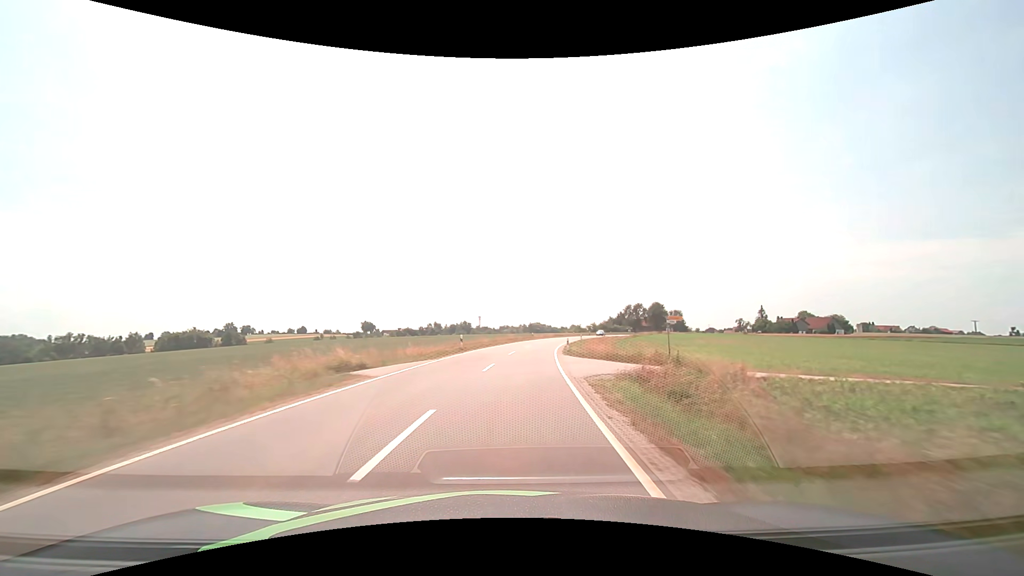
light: Day
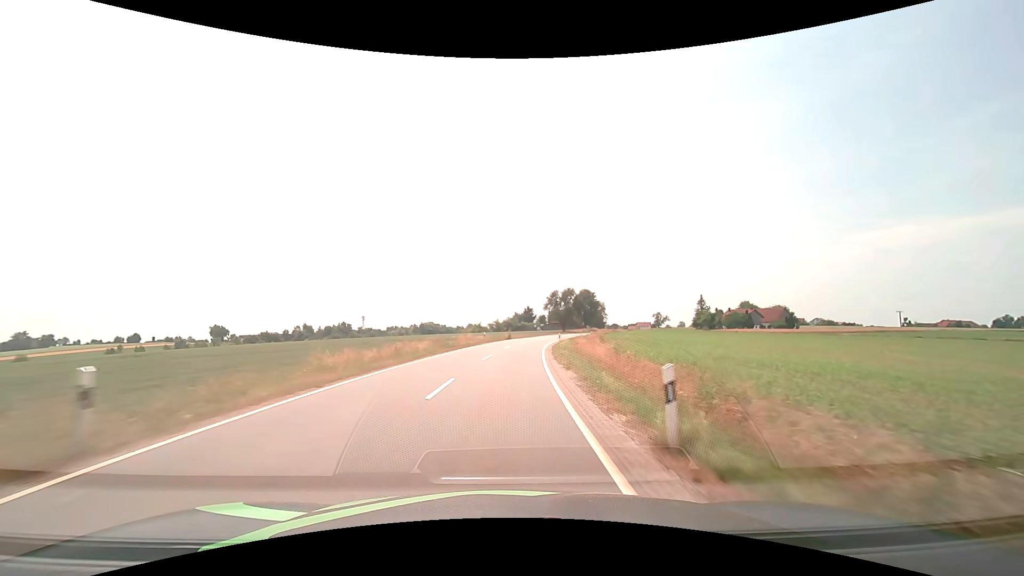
(+7.5, +67.3) m; +12°
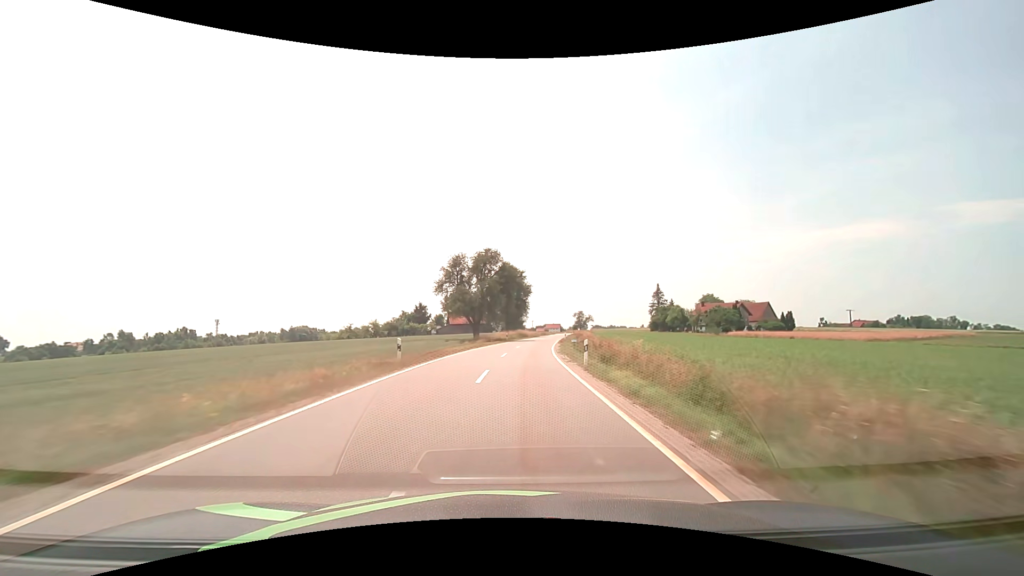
(+6.2, +69.8) m; +11°
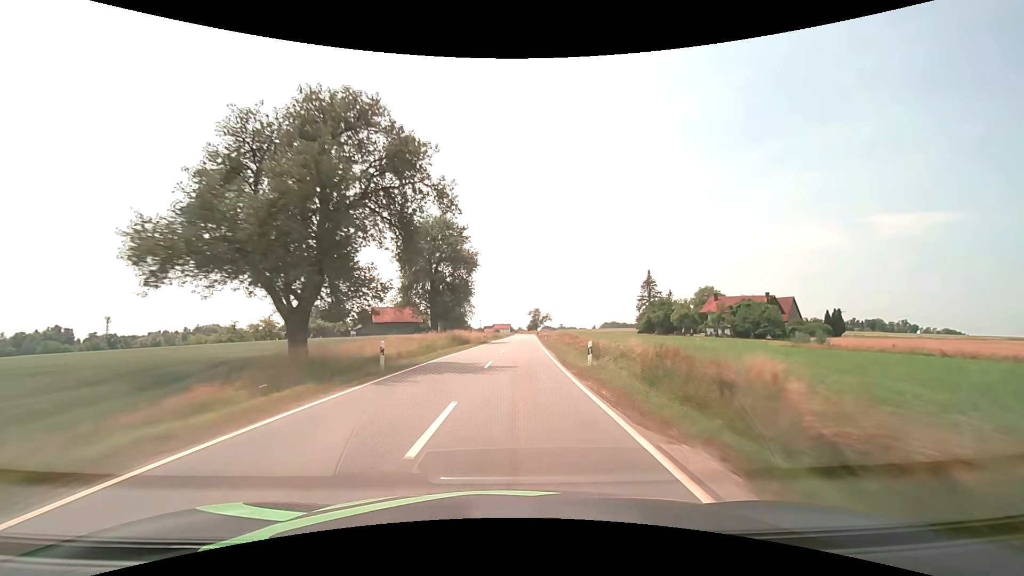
(+2.5, +43.4) m; +6°
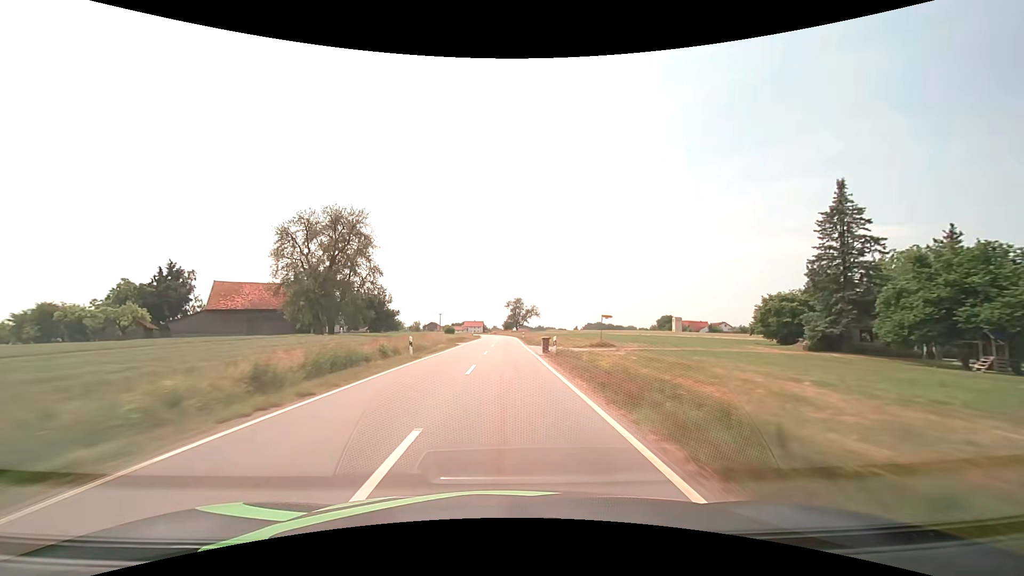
(+3.1, +75.7) m; +3°
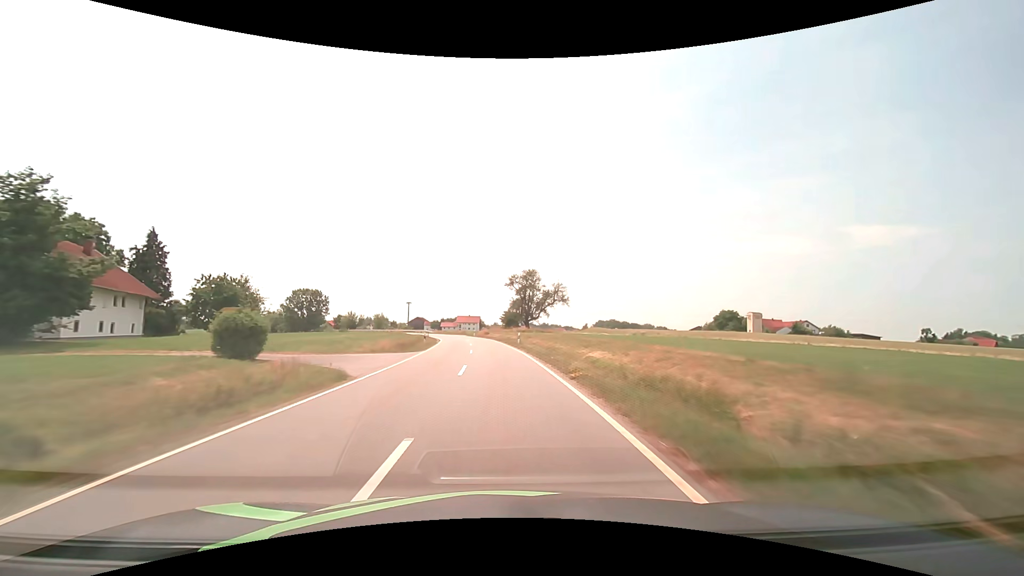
(-0.2, +73.5) m; 0°
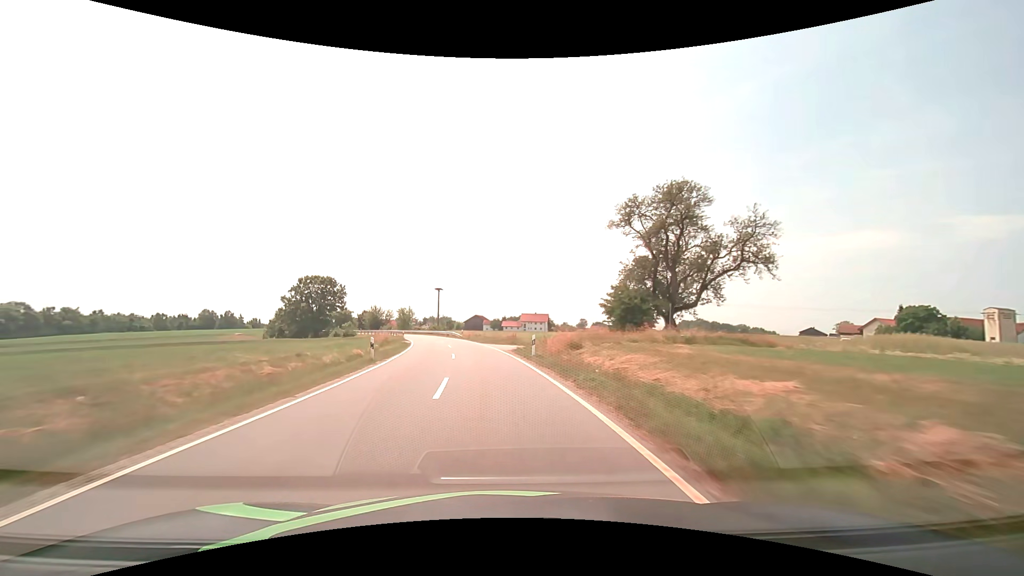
(-2.8, +53.4) m; -7°
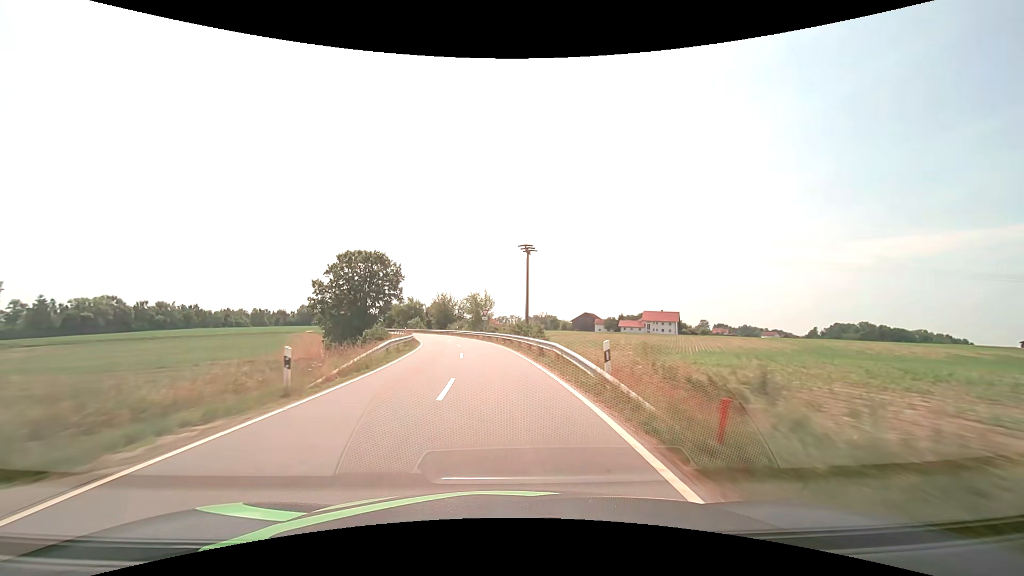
(-5.1, +48.7) m; -12°
(0, +10) (-1, +20) (-2, +30) (-3, +40) (-5, +50) (-7, +59) (-9, +69) (-12, +79) (-15, +88) (-19, +98) m
